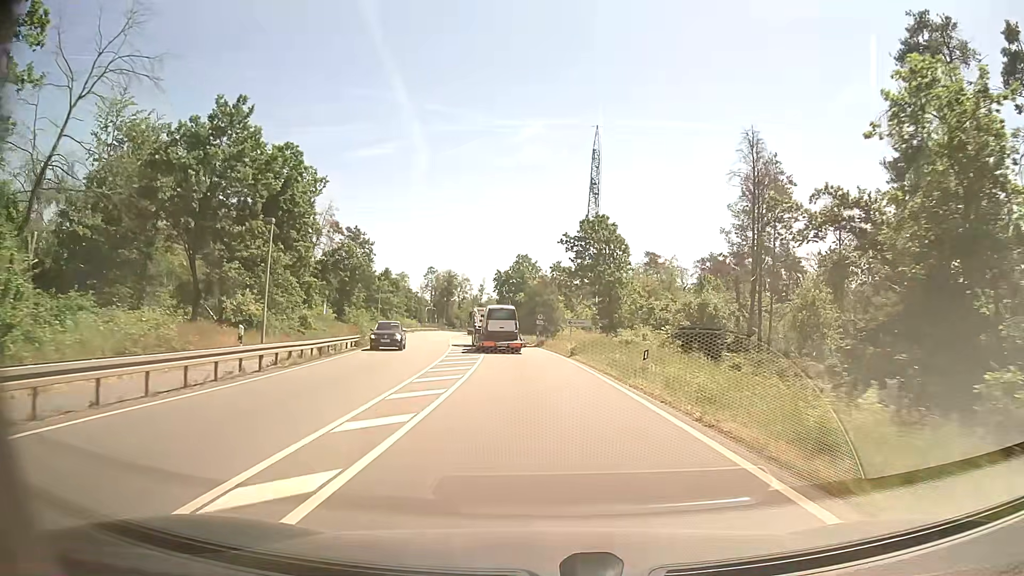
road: primary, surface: asphalt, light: Day
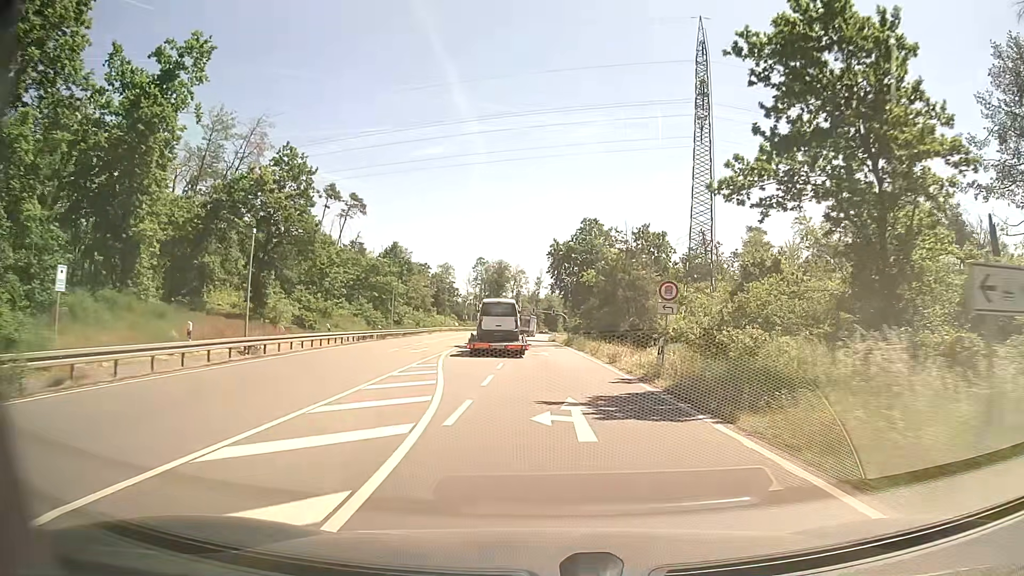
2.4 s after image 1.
(-1.9, +38.9) m; -5°
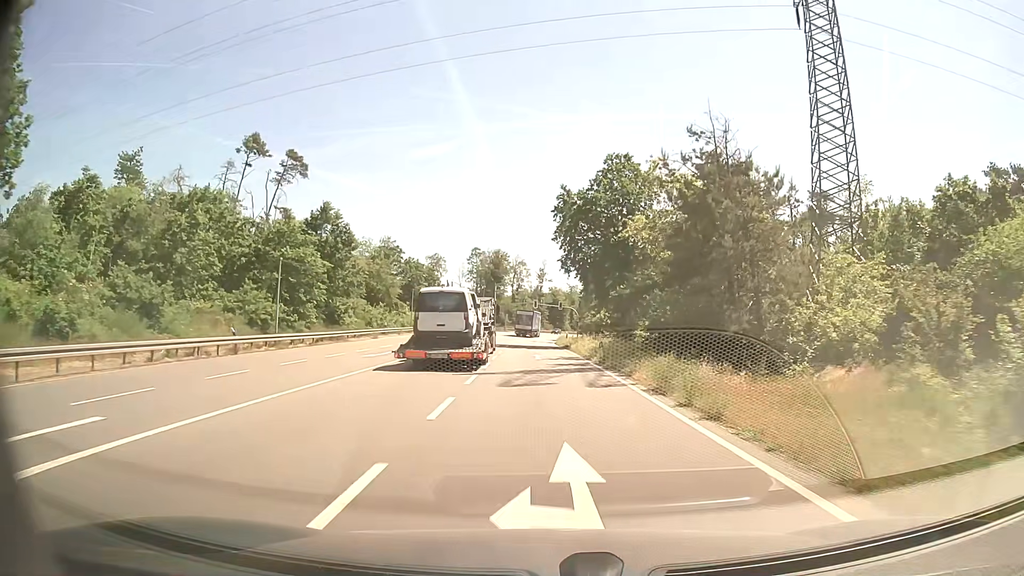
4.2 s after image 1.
(0.0, +29.8) m; 0°
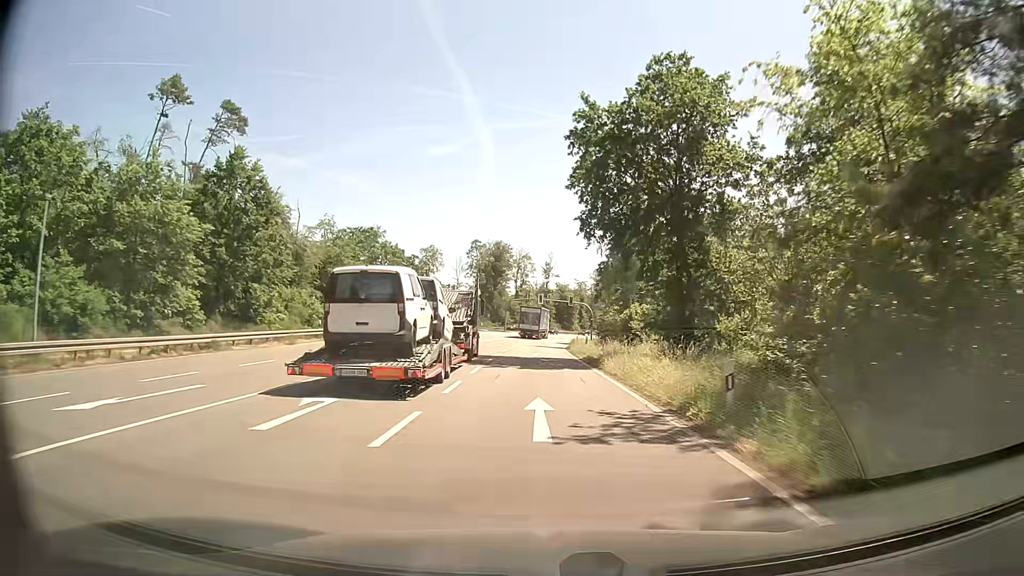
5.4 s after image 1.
(-0.1, +20.1) m; 0°
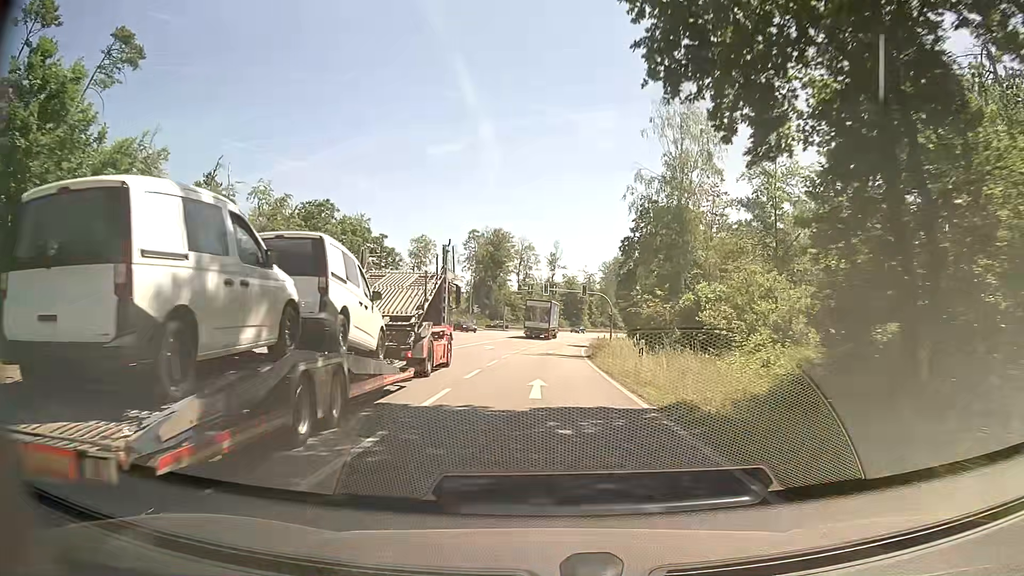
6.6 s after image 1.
(-0.1, +20.4) m; -1°
